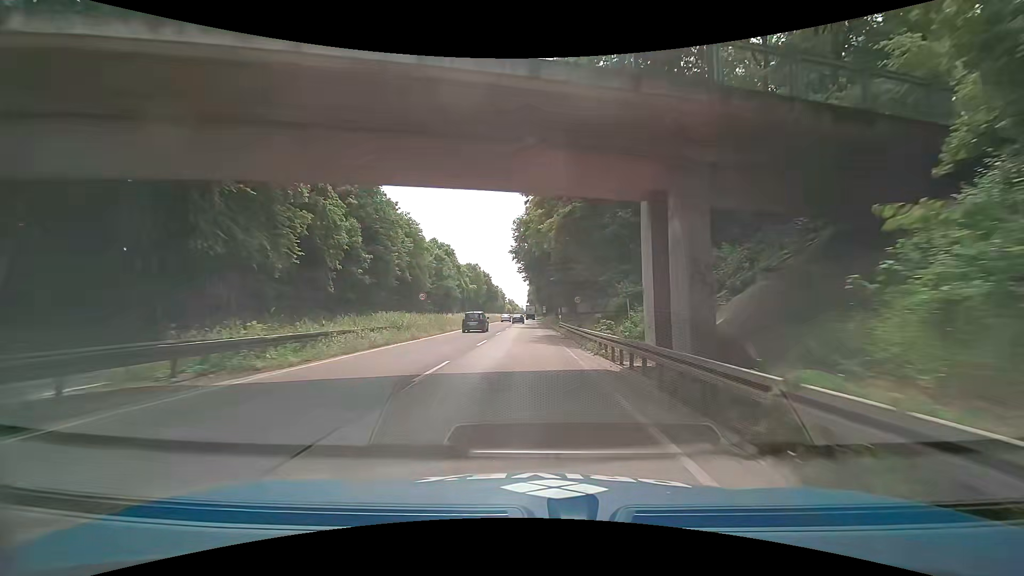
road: trunk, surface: asphalt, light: Day
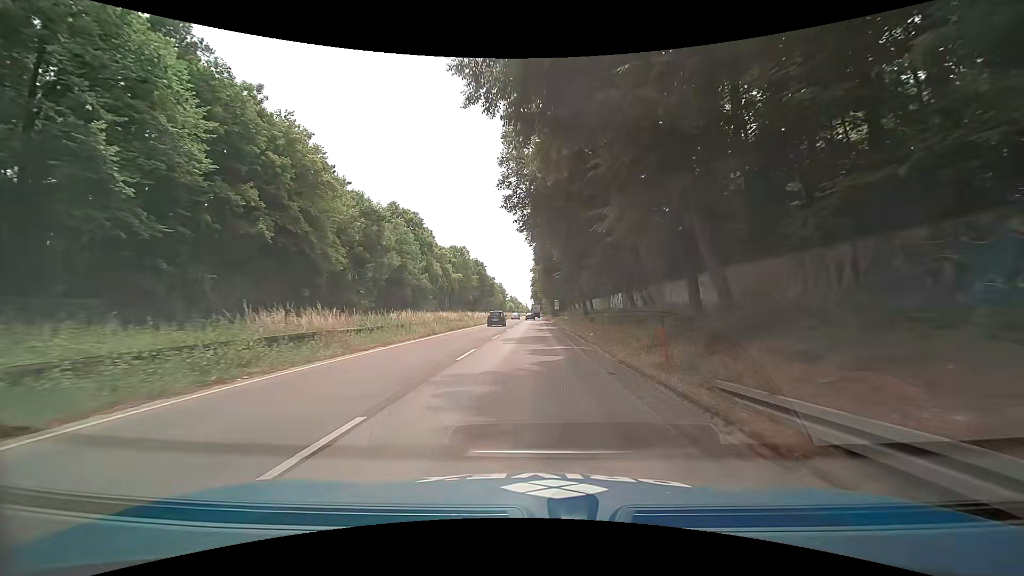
(-0.3, +44.2) m; -1°
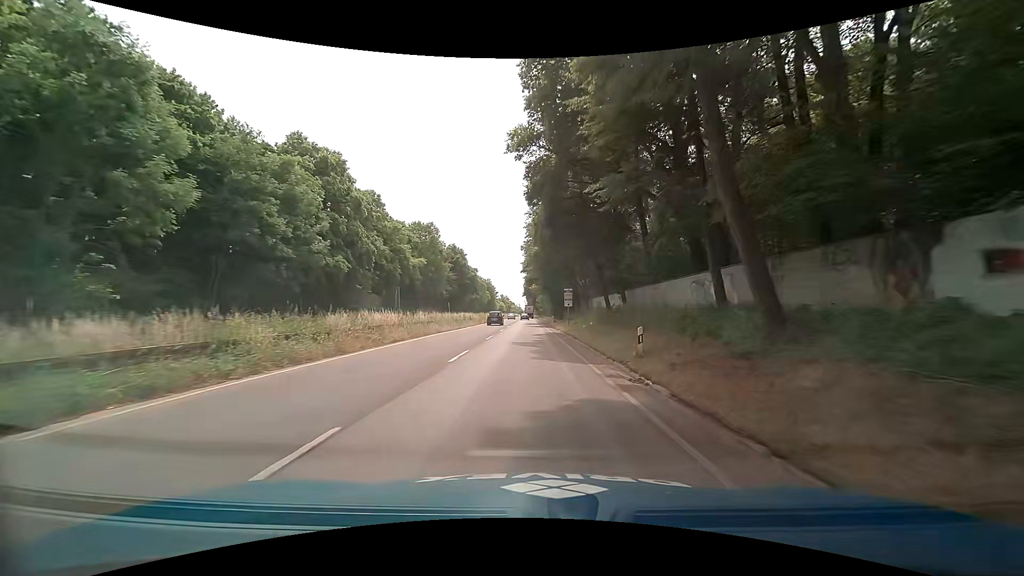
(0.0, +36.8) m; 0°
(0, +10) (0, +20) (0, +30) (+1, +40) (+1, +50) (+1, +60) (+1, +70) (+1, +80) (+1, +90) (+1, +100) m
